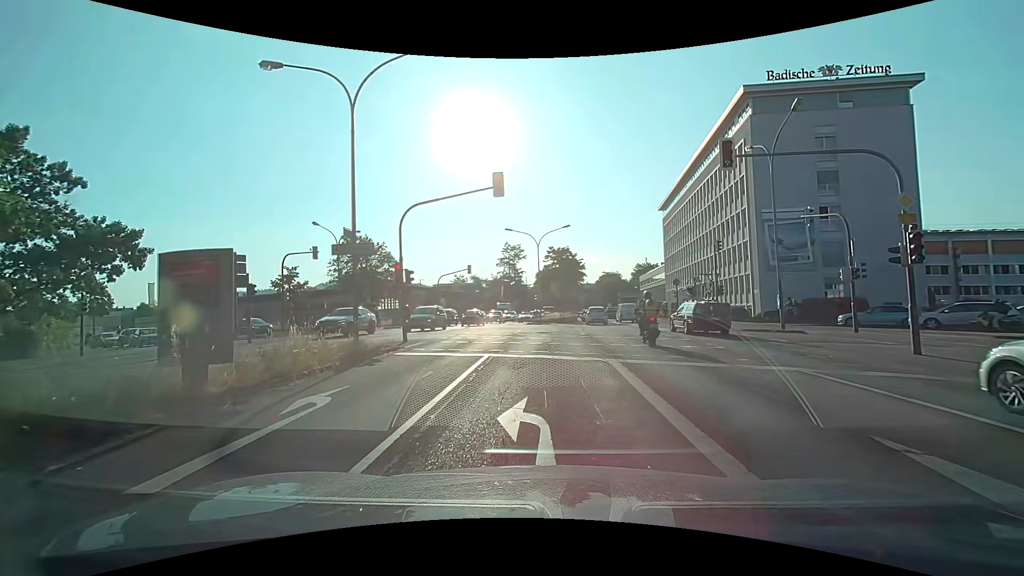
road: primary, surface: asphalt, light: Day
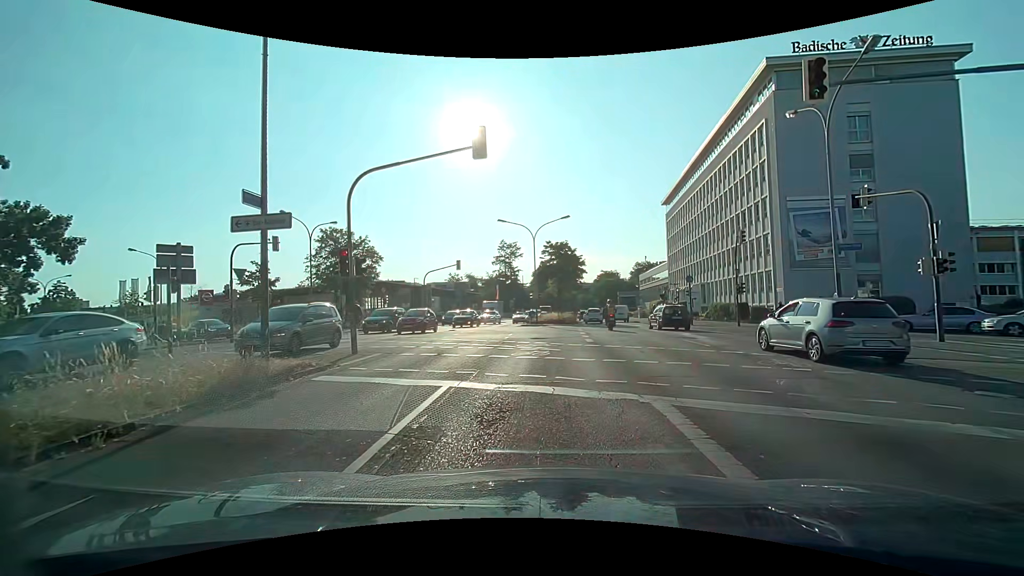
(0.0, +4.8) m; +2°
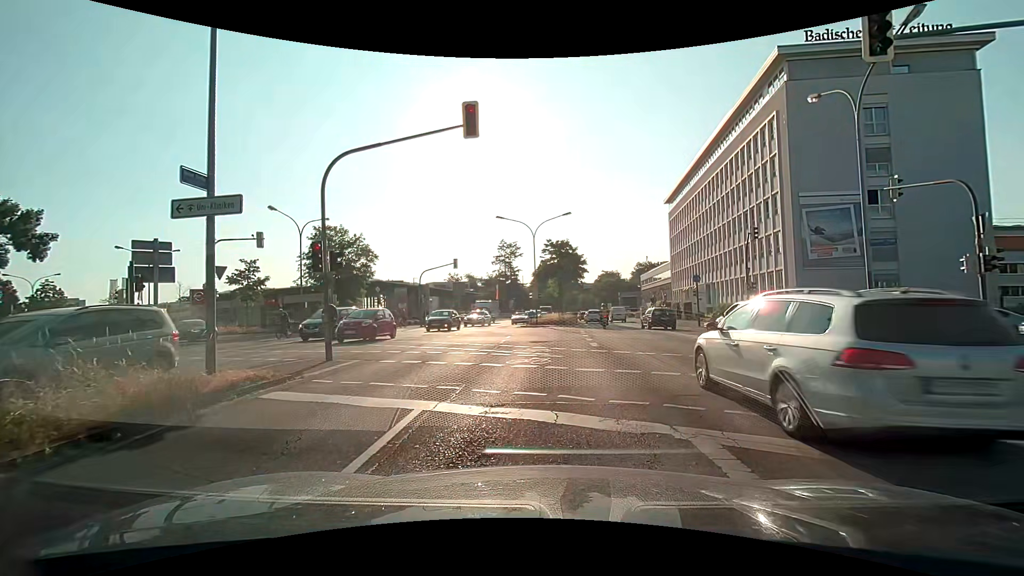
(0.0, +1.7) m; -2°
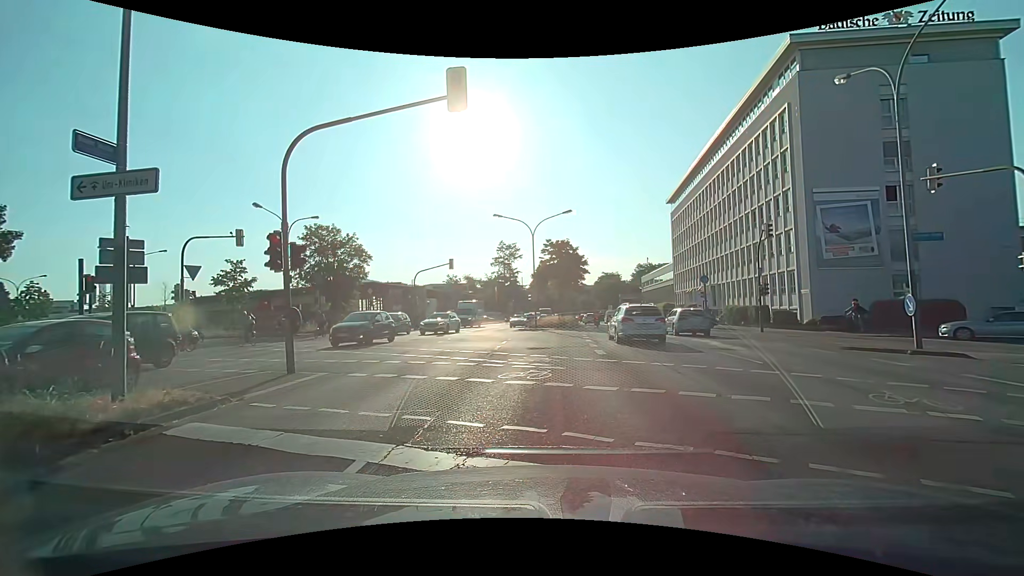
(+0.1, +1.8) m; +2°
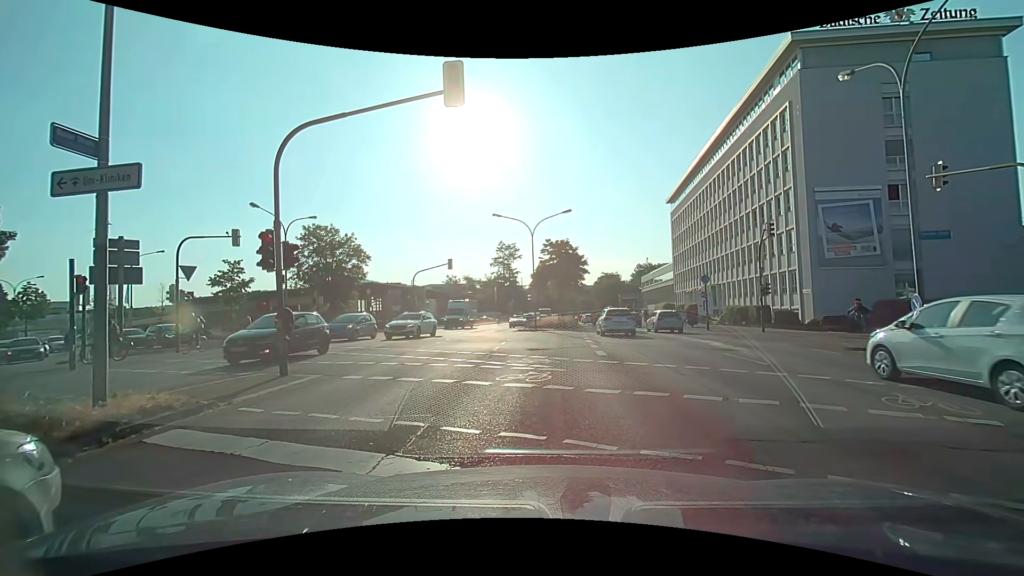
(0.0, +0.3) m; 0°
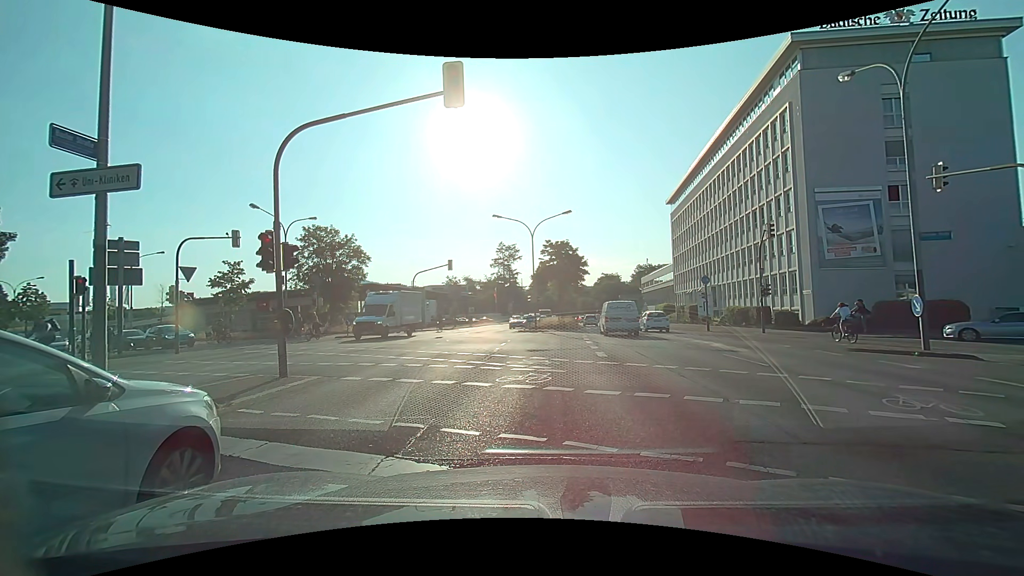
(0.0, +0.1) m; 0°
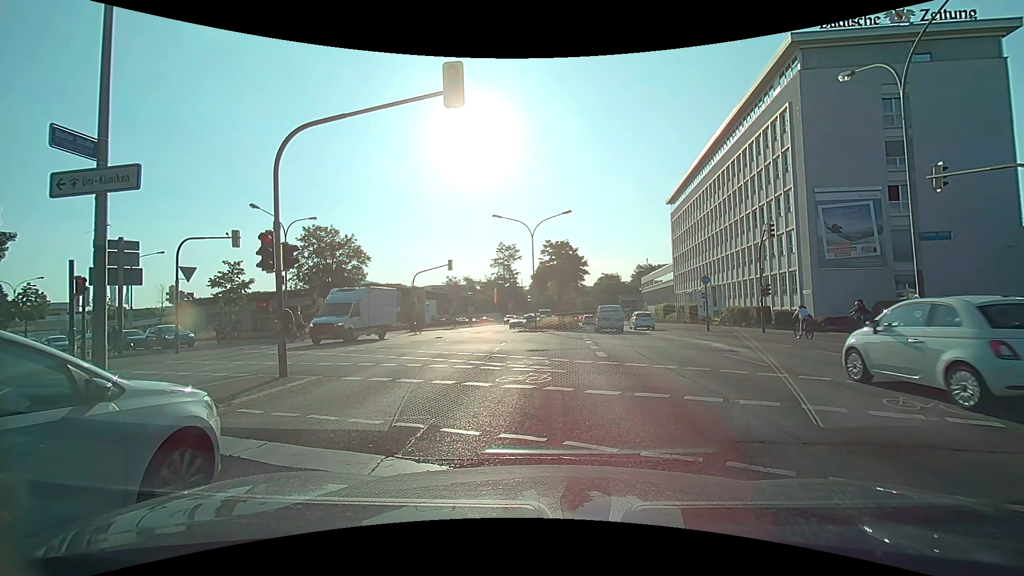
(0.0, 0.0) m; 0°
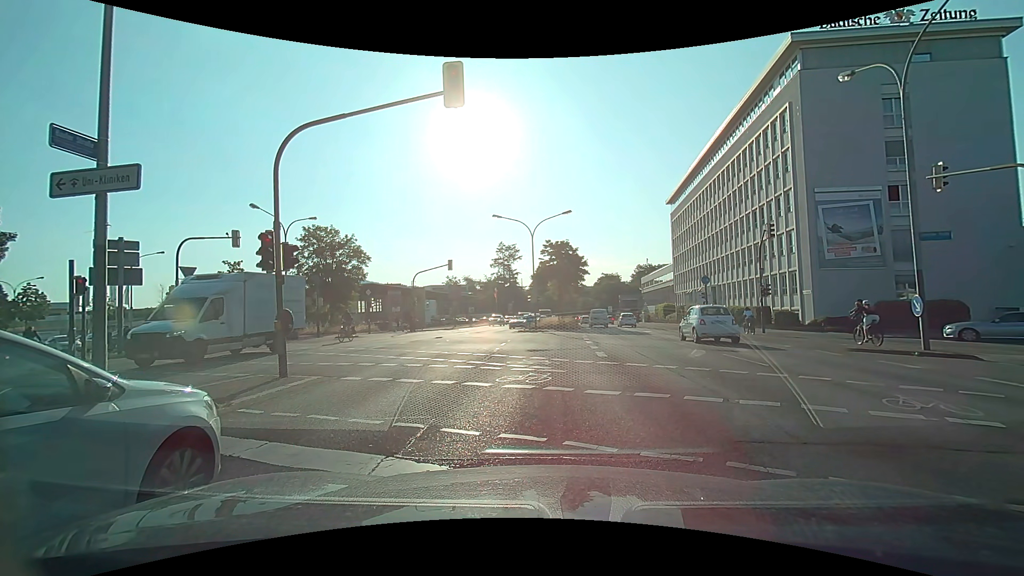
(0.0, 0.0) m; 0°
(0, +10) (0, +20) (-1, +30) (-7, +38) (-16, +43) (-24, +48) (-33, +53) (-42, +57) (-52, +61) (-61, +64) m
